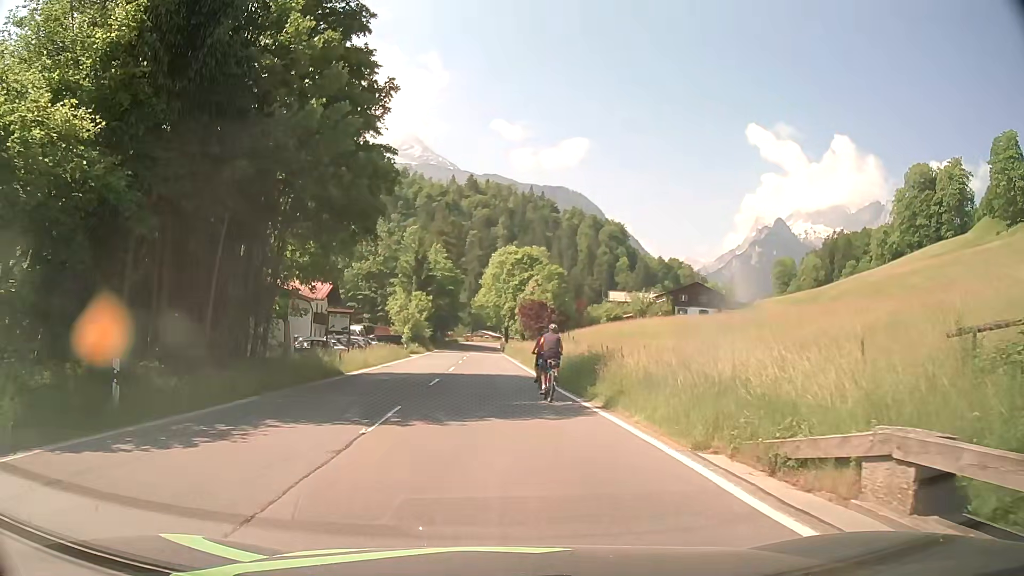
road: primary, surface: asphalt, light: Day
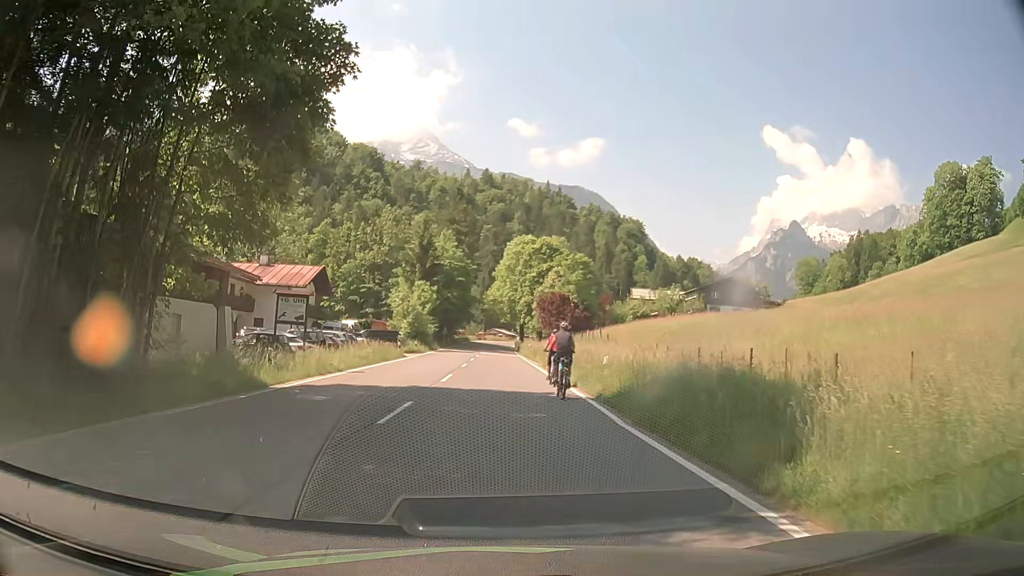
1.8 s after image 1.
(-0.2, +11.6) m; -1°
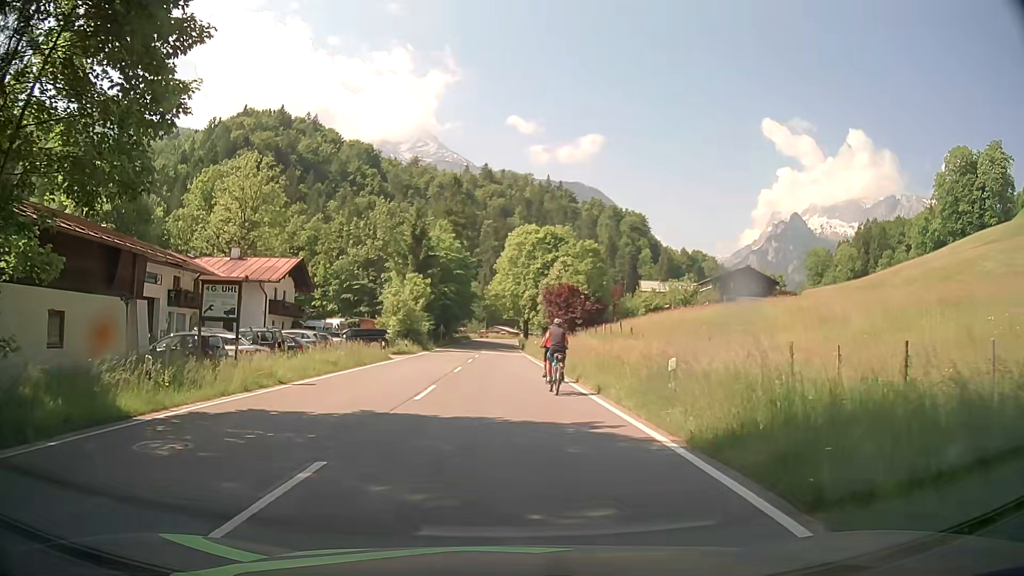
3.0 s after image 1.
(-0.1, +7.6) m; -1°
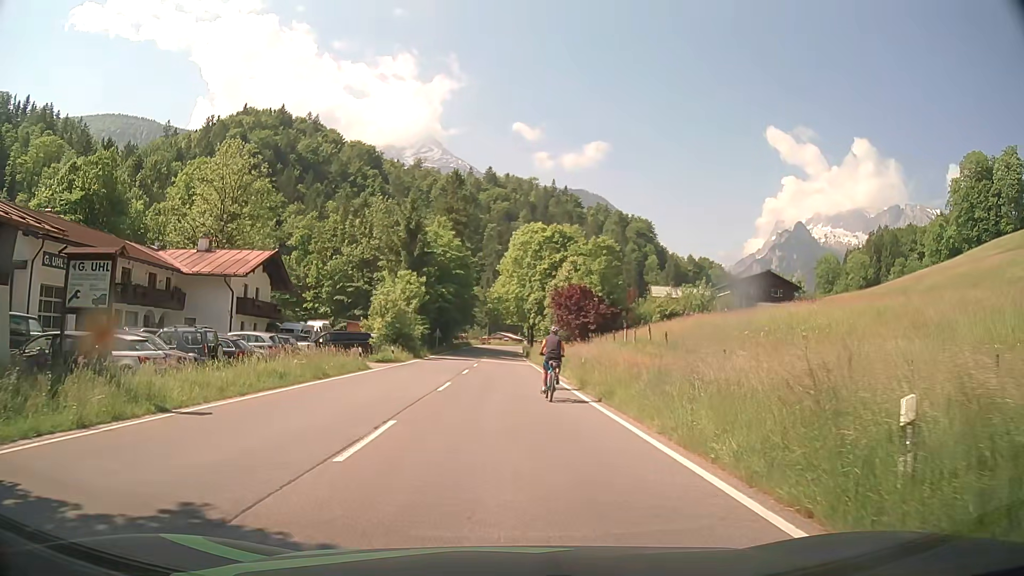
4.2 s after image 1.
(-0.1, +7.6) m; -1°
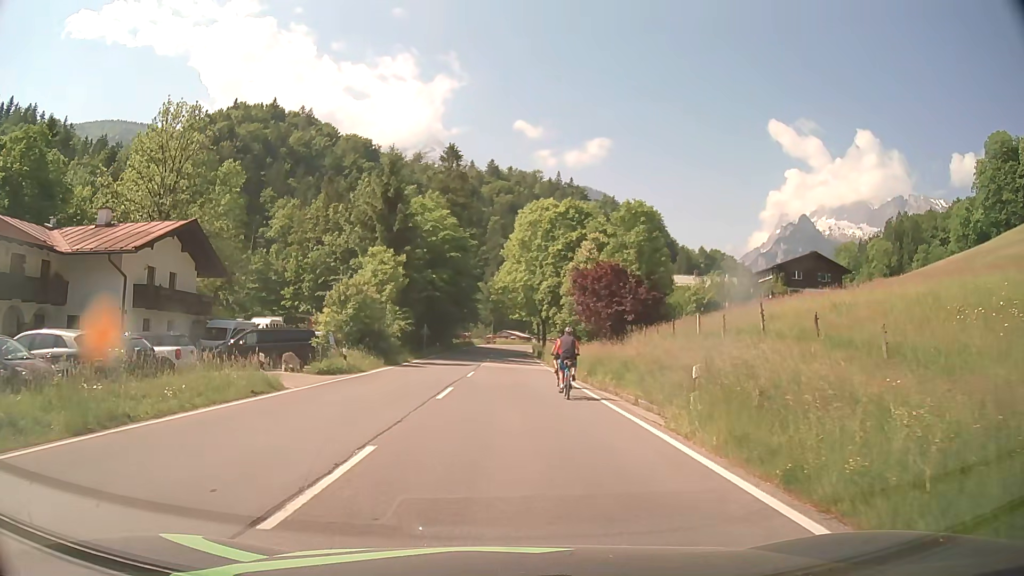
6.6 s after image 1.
(0.0, +14.9) m; 0°
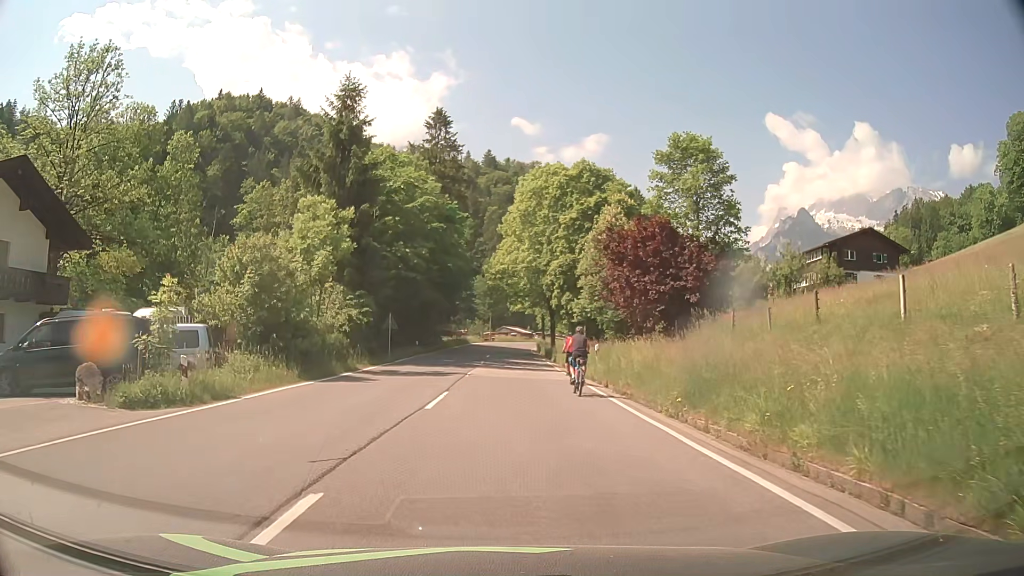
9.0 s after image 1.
(0.0, +15.3) m; 0°
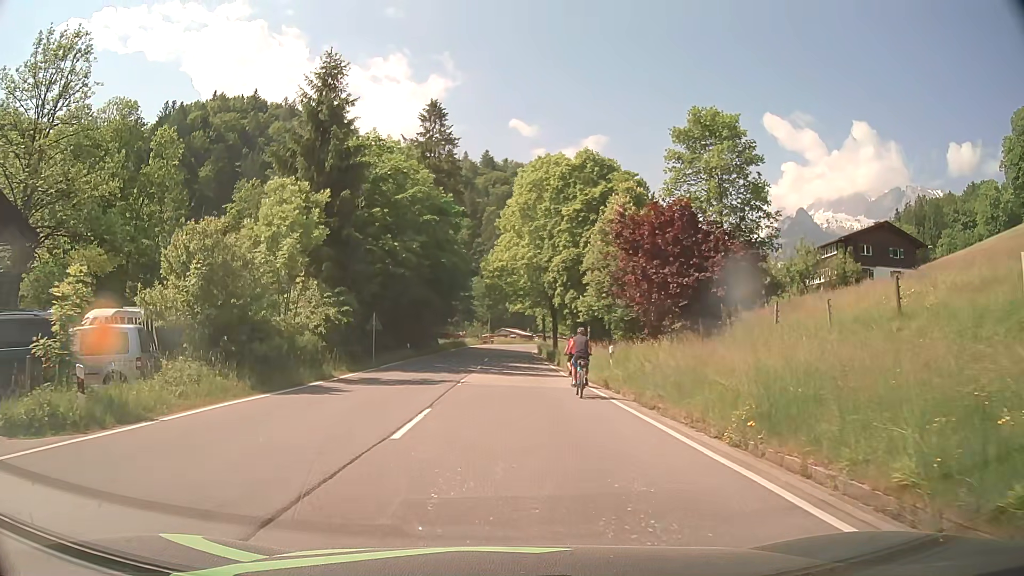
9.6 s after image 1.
(0.0, +4.1) m; +1°
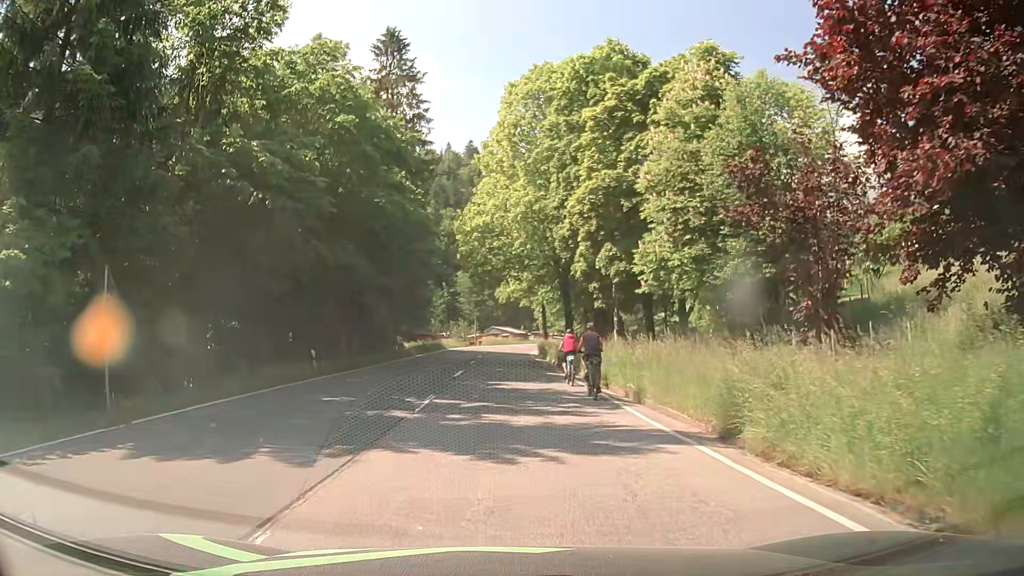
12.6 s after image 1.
(0.0, +21.2) m; 0°
(0, +10) (0, +20) (0, +30) (0, +40) (0, +50) (0, +60) (0, +70) (0, +80) (+2, +90) (+4, +100) m
